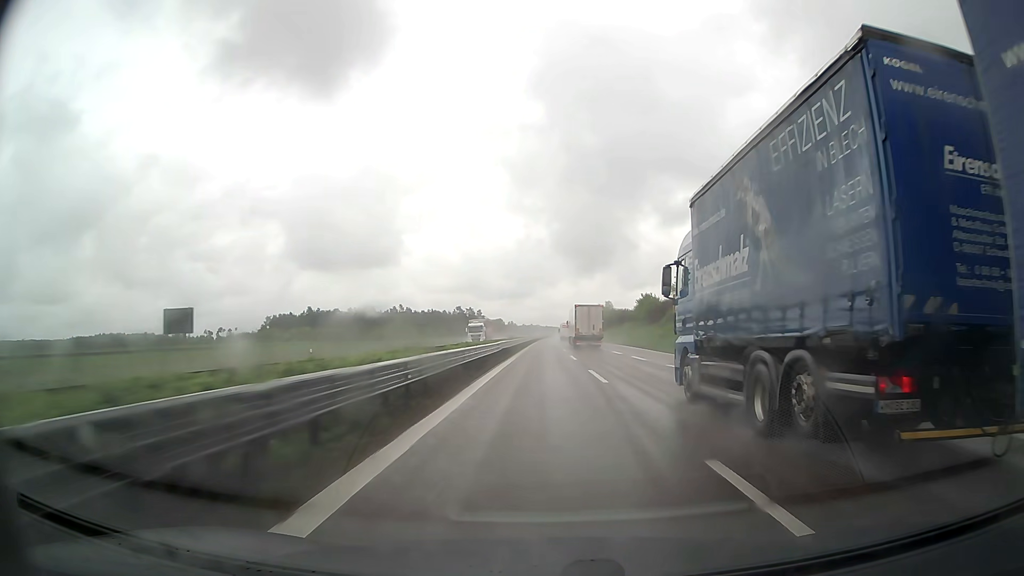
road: trunk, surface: asphalt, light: Day
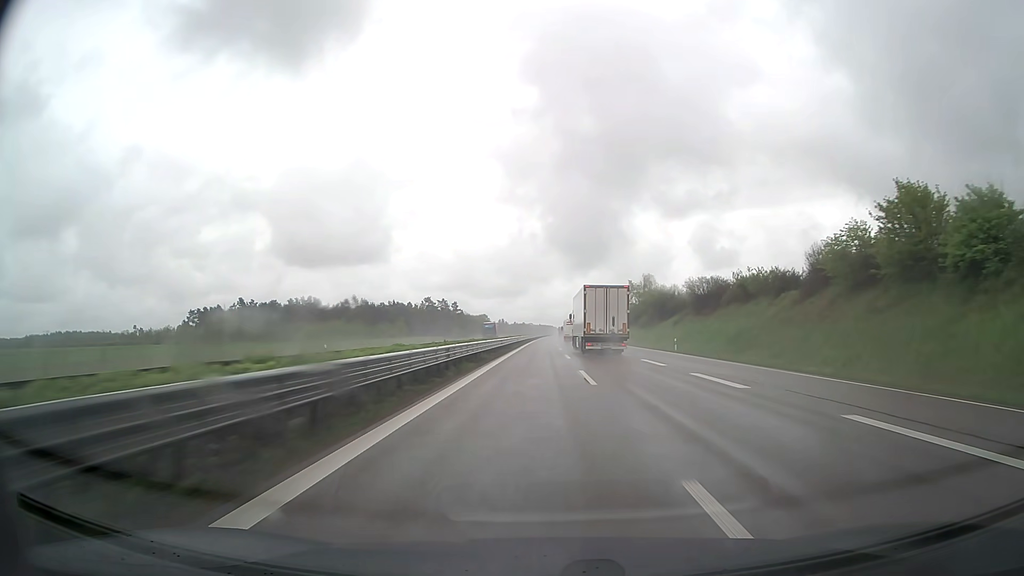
(+0.5, +91.1) m; +1°
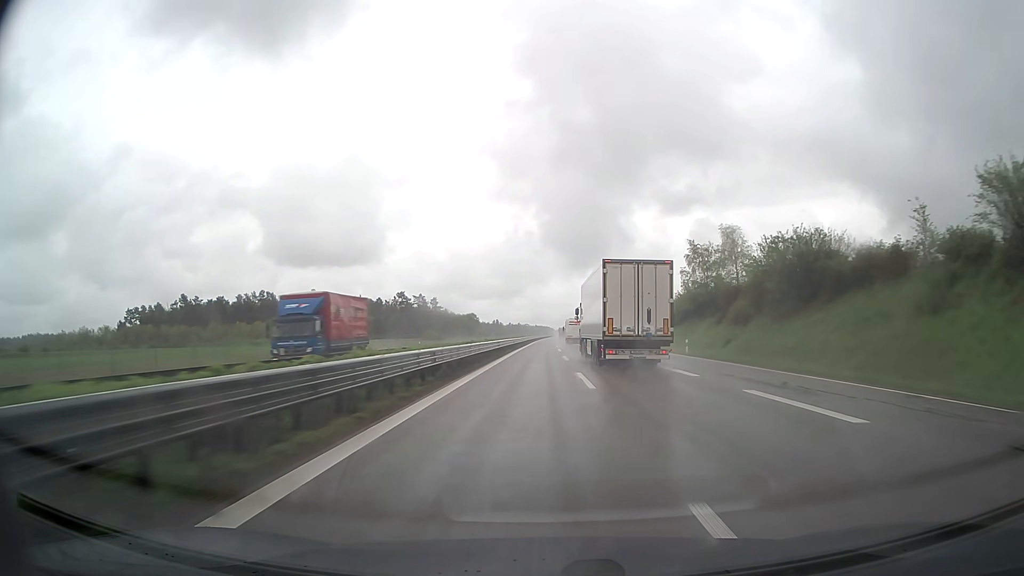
(+0.2, +54.7) m; 0°
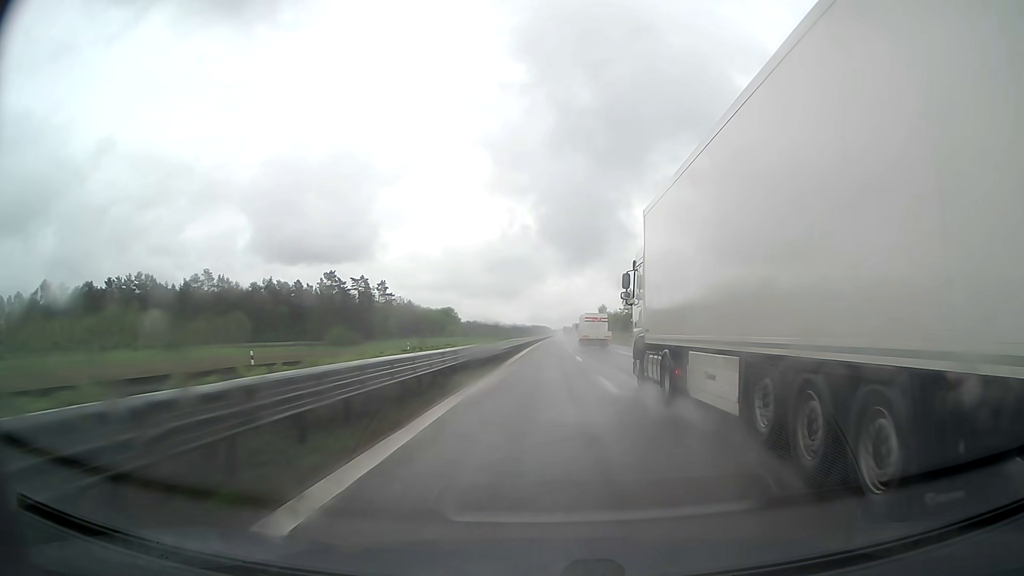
(0.0, +91.3) m; 0°
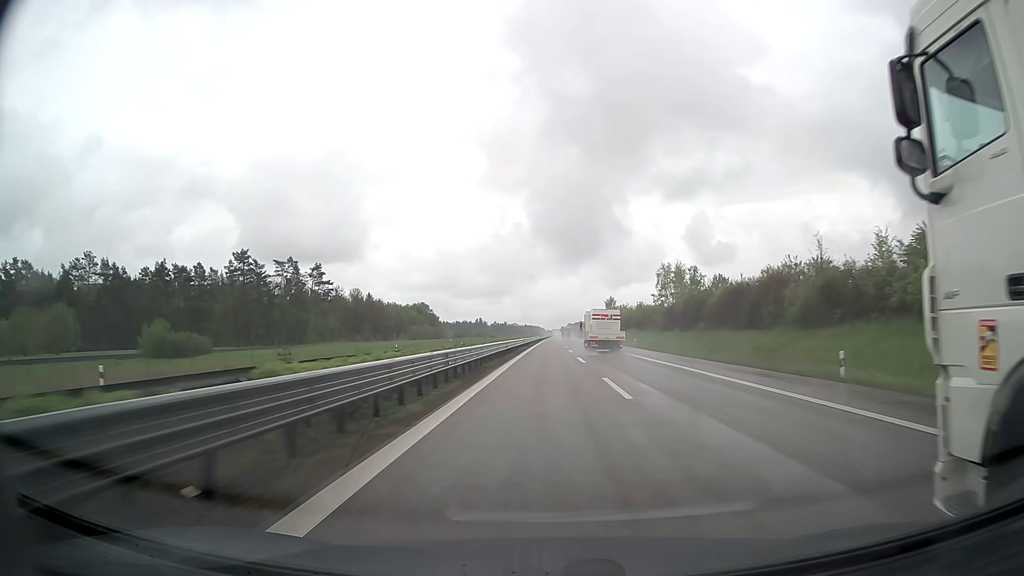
(+0.3, +54.9) m; +1°
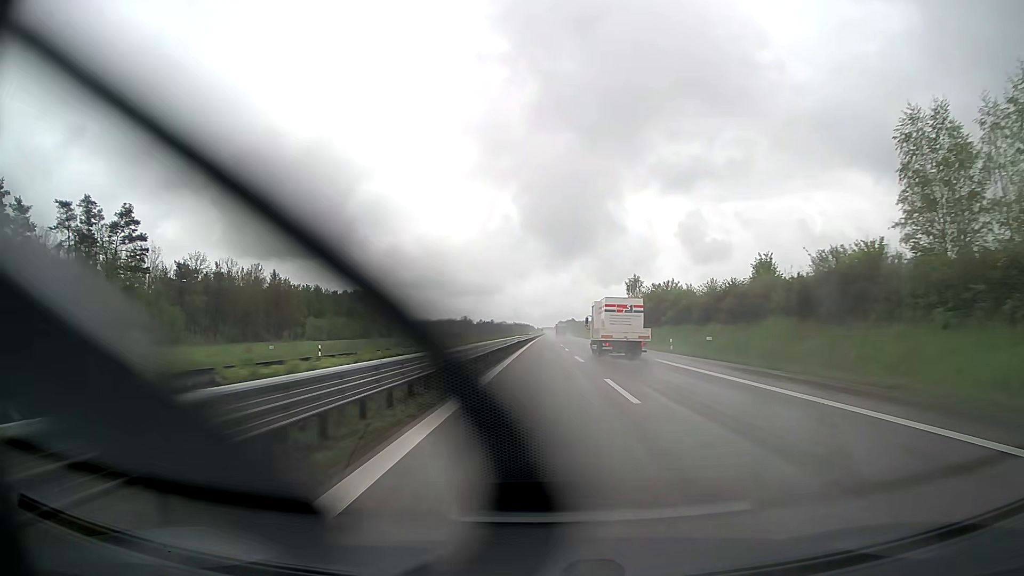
(+0.5, +73.0) m; +1°
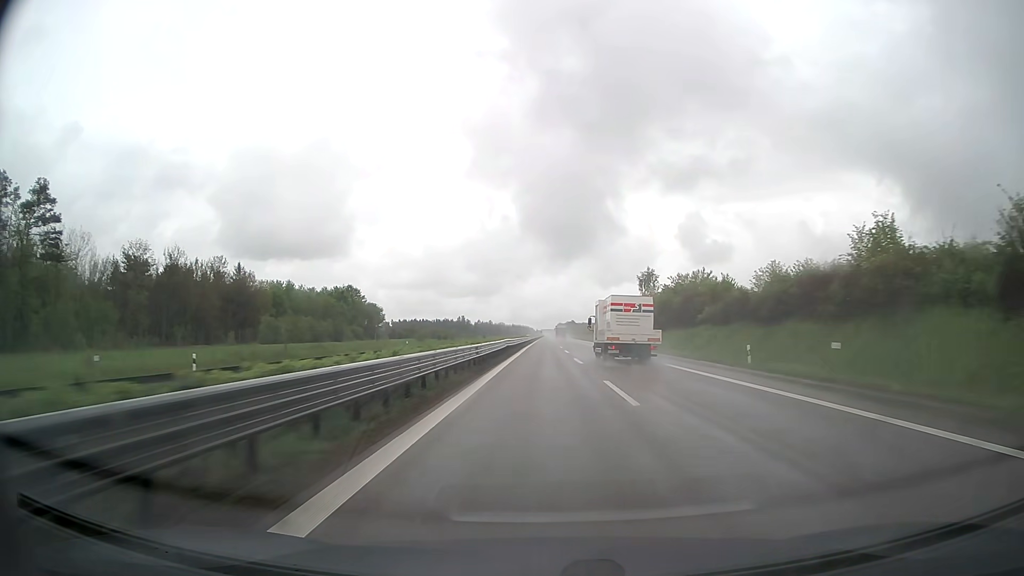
(0.0, +18.3) m; 0°
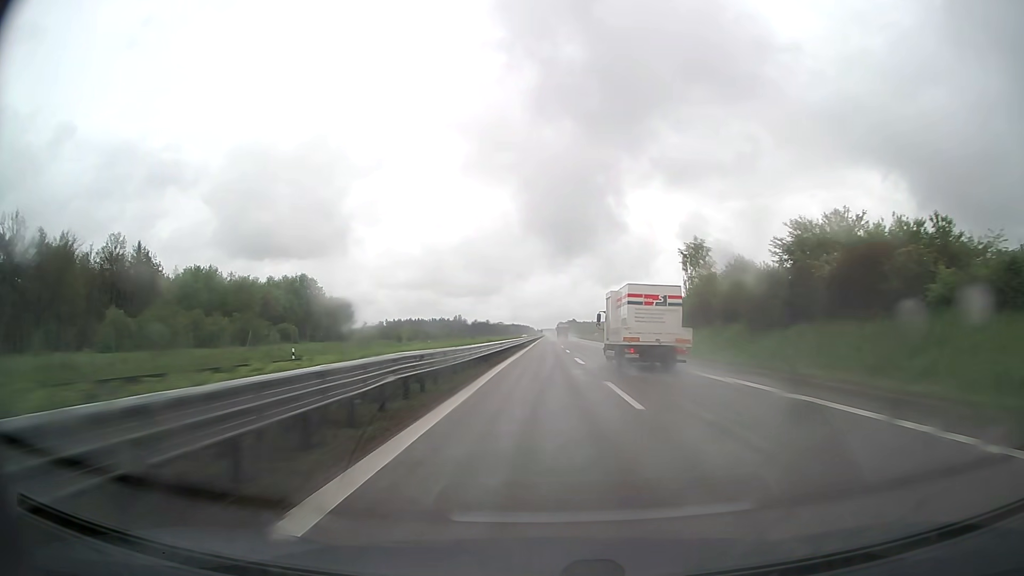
(0.0, +36.5) m; 0°
(0, +10) (0, +20) (0, +30) (0, +40) (0, +50) (0, +60) (0, +70) (0, +80) (0, +90) (0, +100) m
